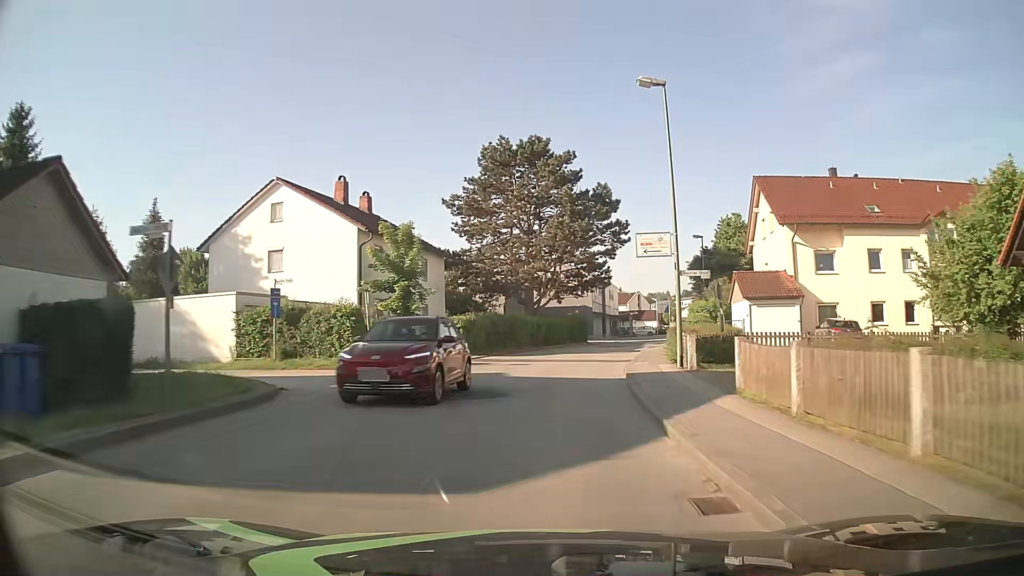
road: unclassified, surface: asphalt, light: Day
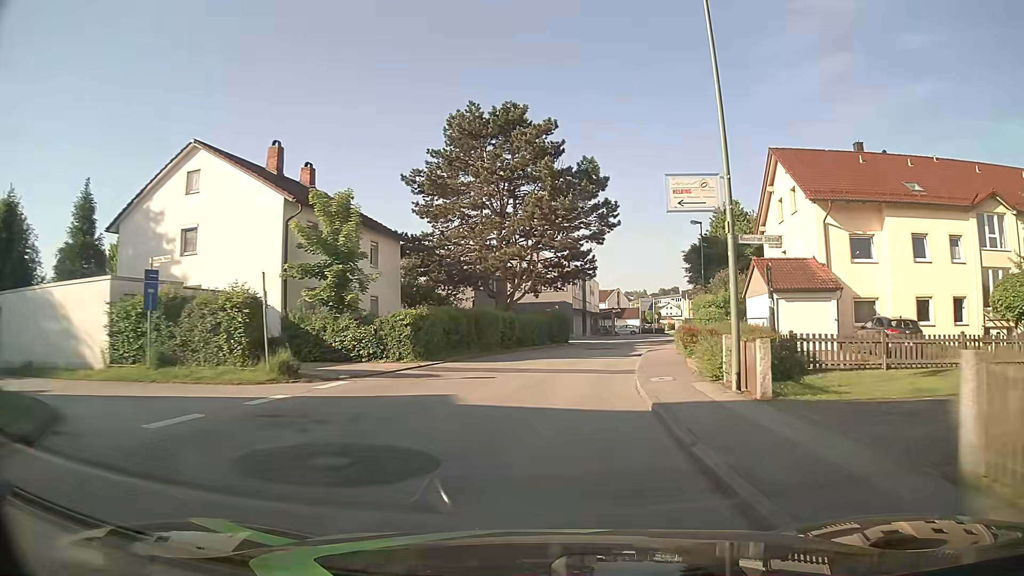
(+0.1, +7.1) m; +2°
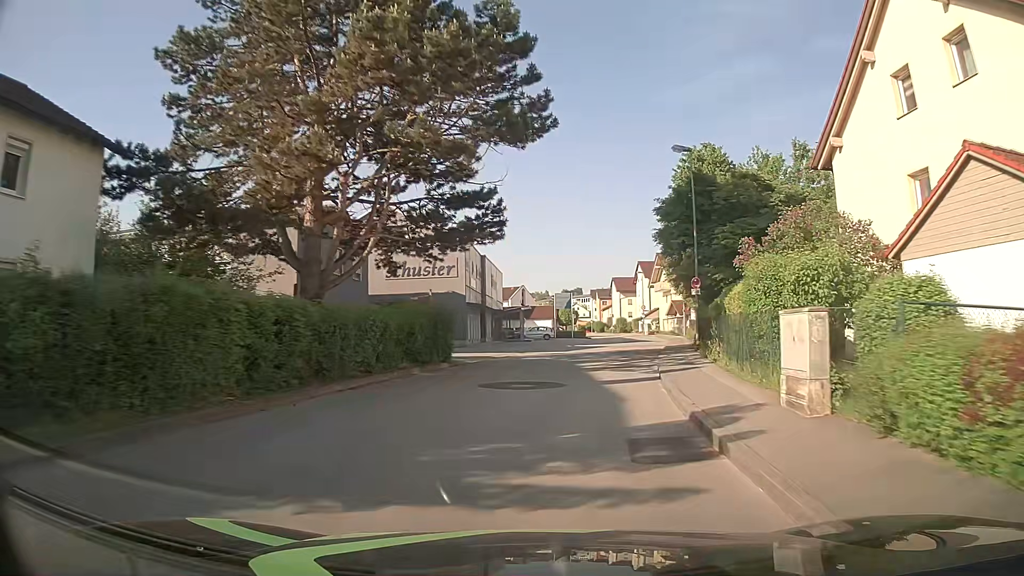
(+1.5, +20.9) m; +8°
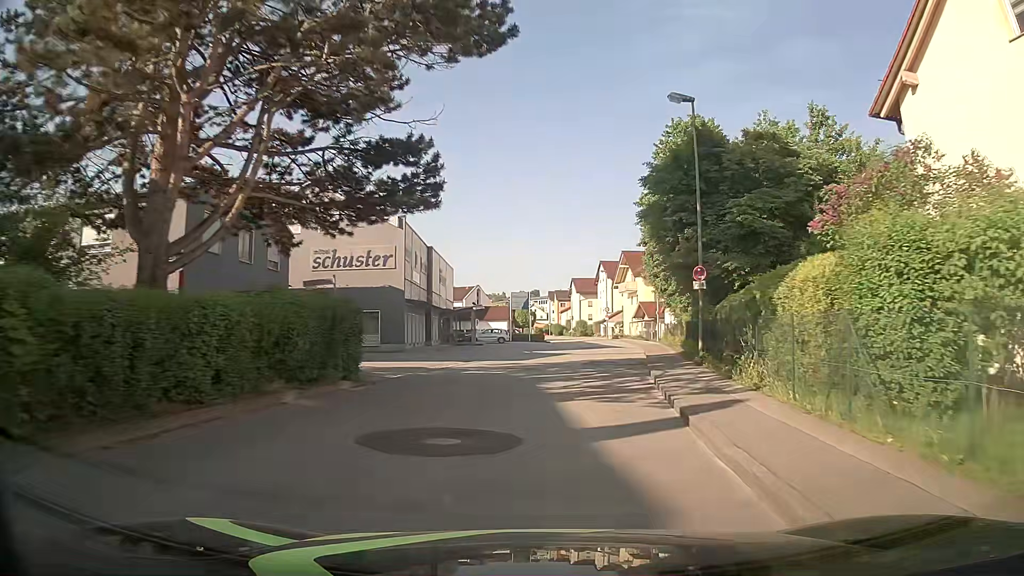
(+0.3, +6.9) m; +4°
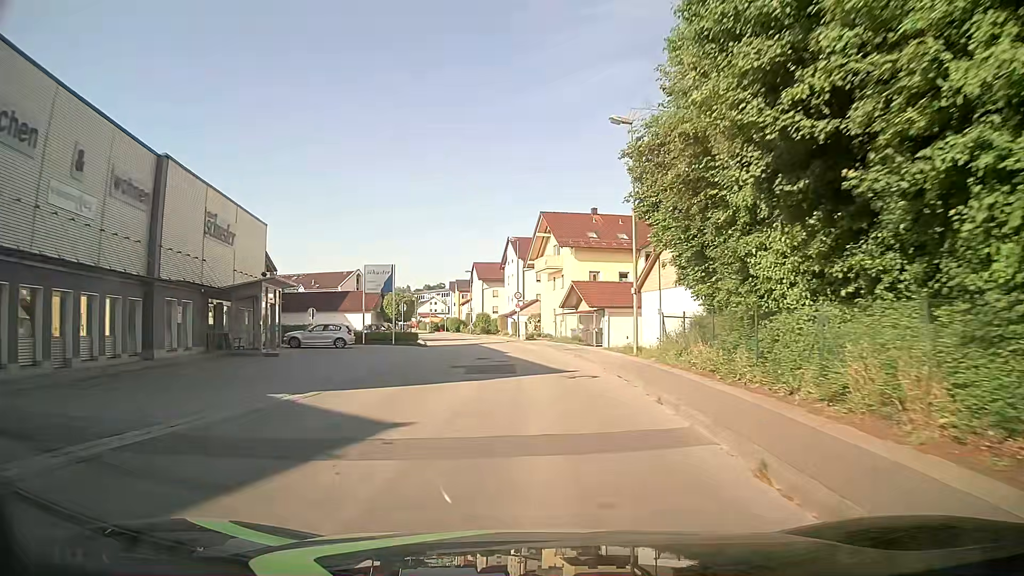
(+2.4, +26.9) m; +8°
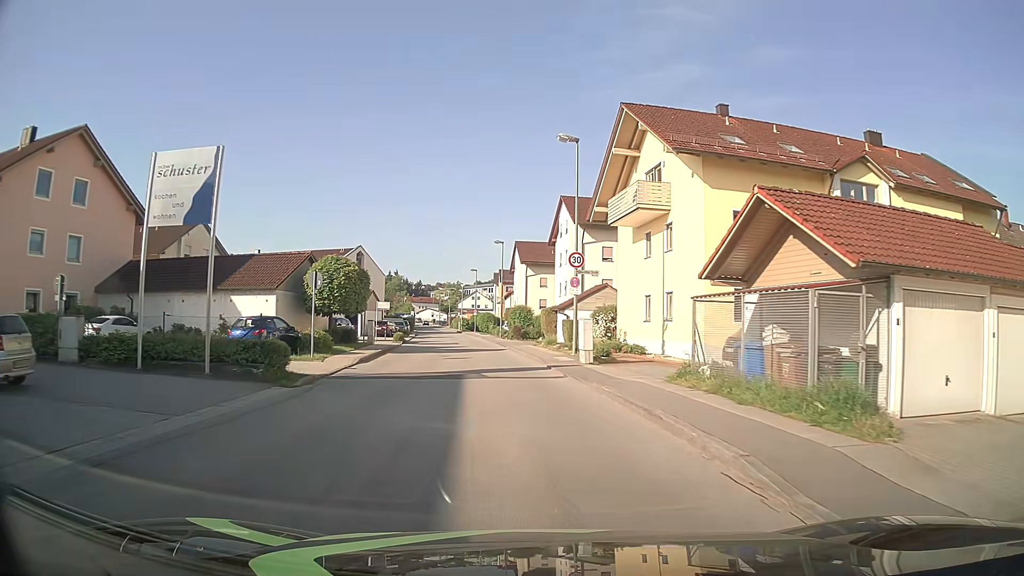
(-0.8, +29.7) m; -5°
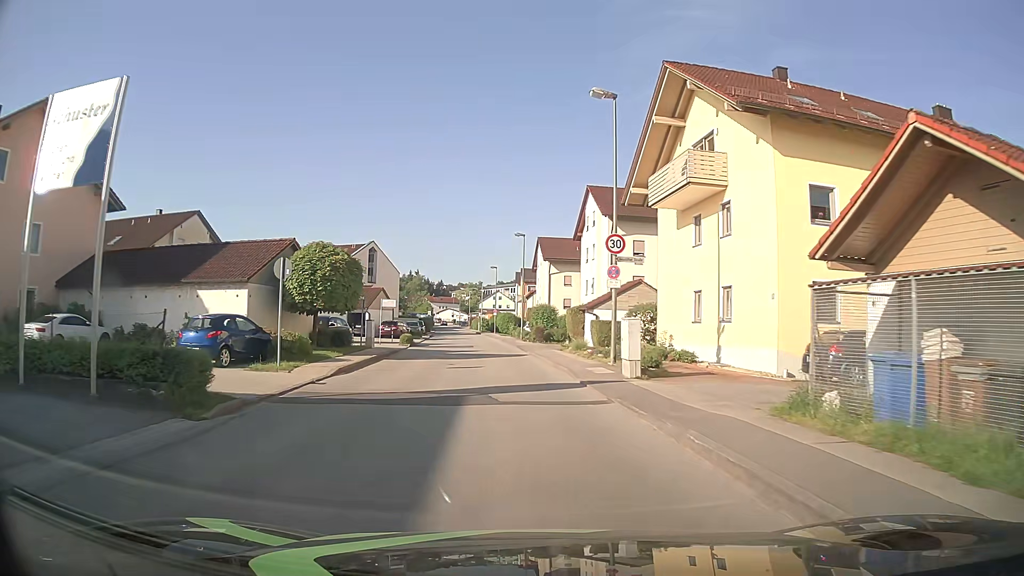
(-0.1, +5.2) m; -2°
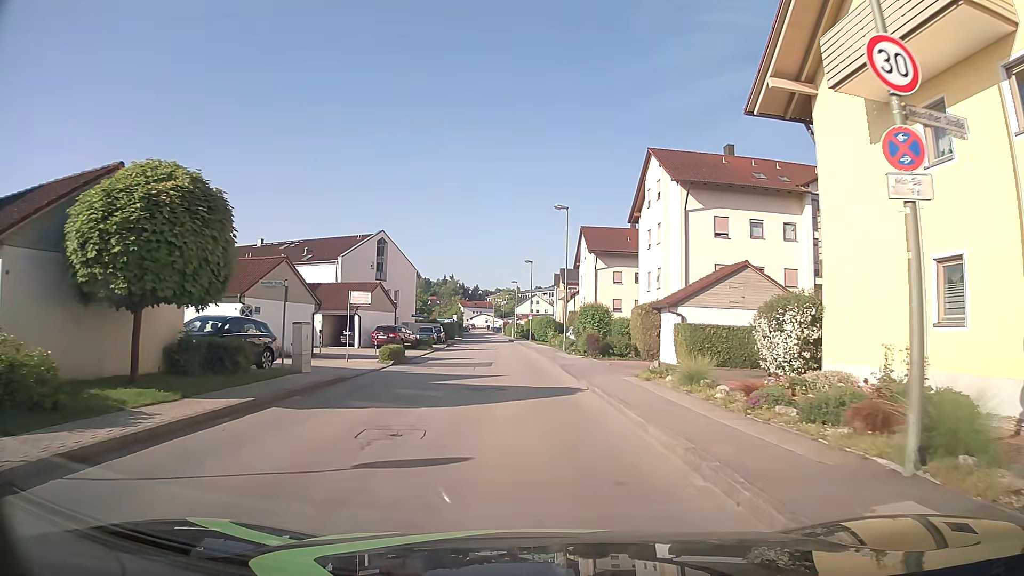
(-0.4, +14.1) m; -3°
(0, +10) (-1, +20) (-1, +30) (-2, +40) (-3, +50) (-4, +60) (-5, +70) (-5, +80) (-6, +90) (-7, +100) m
